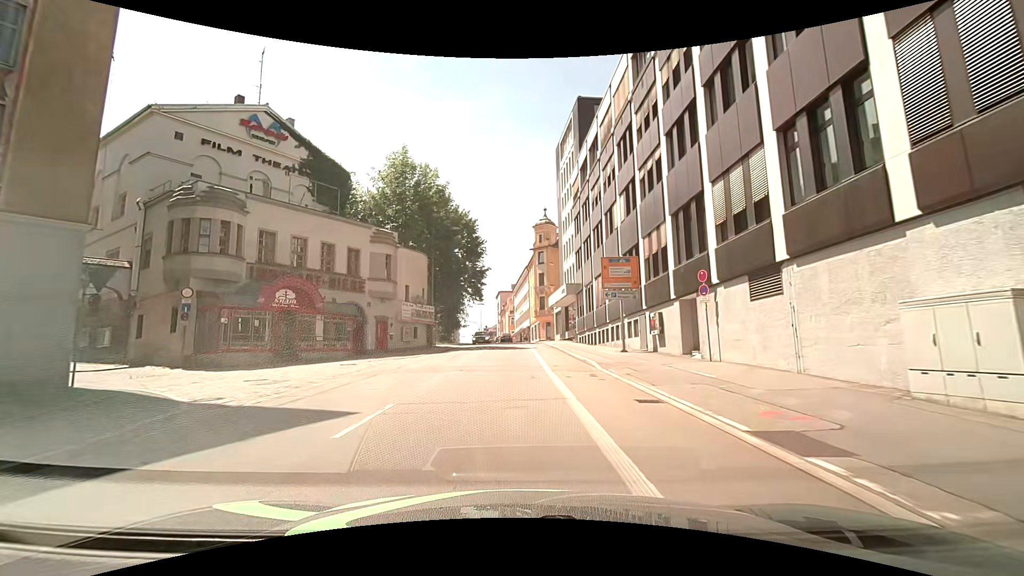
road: tertiary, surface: asphalt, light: Day
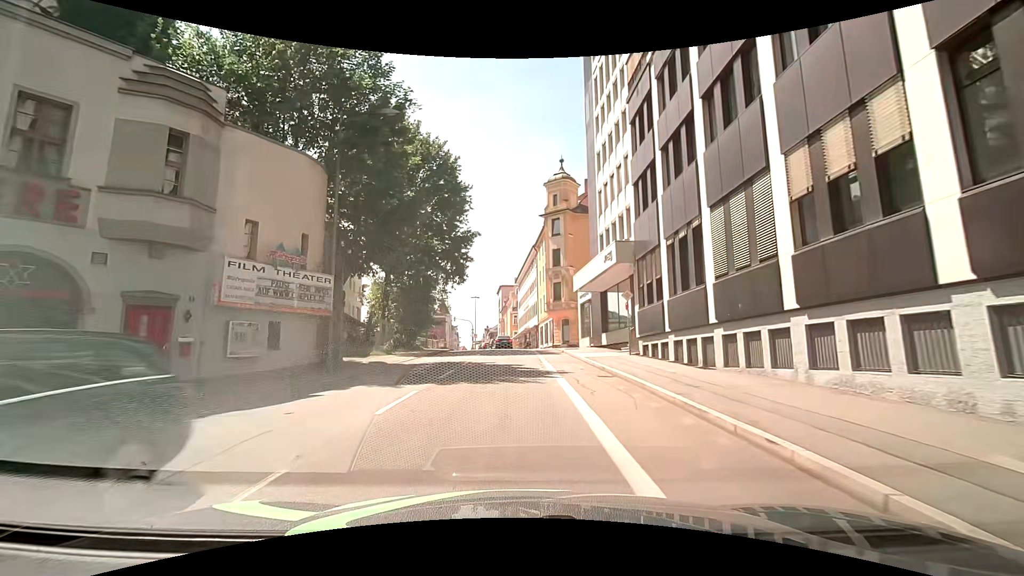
(+0.1, +22.6) m; +1°
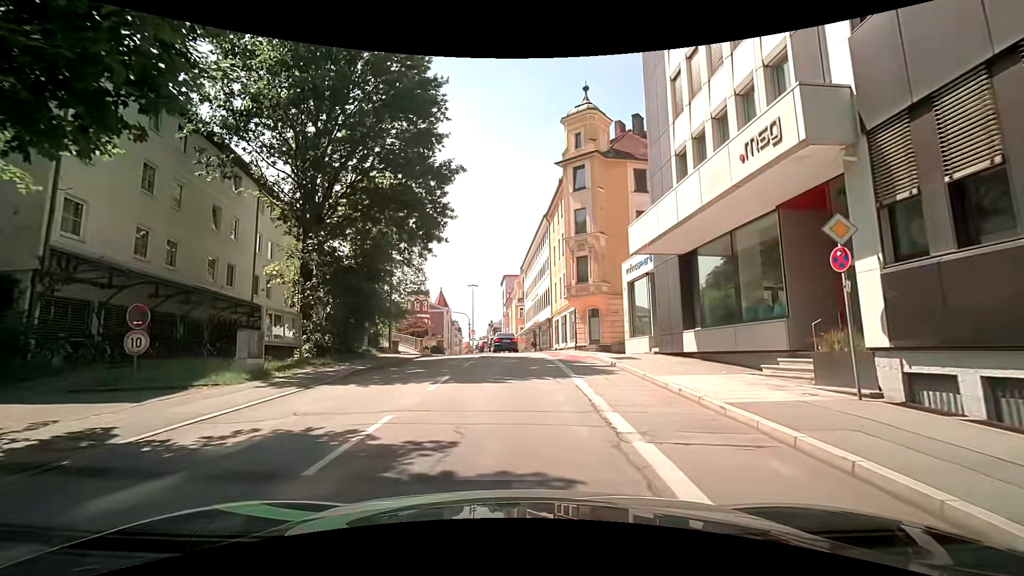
(-0.1, +15.2) m; -1°
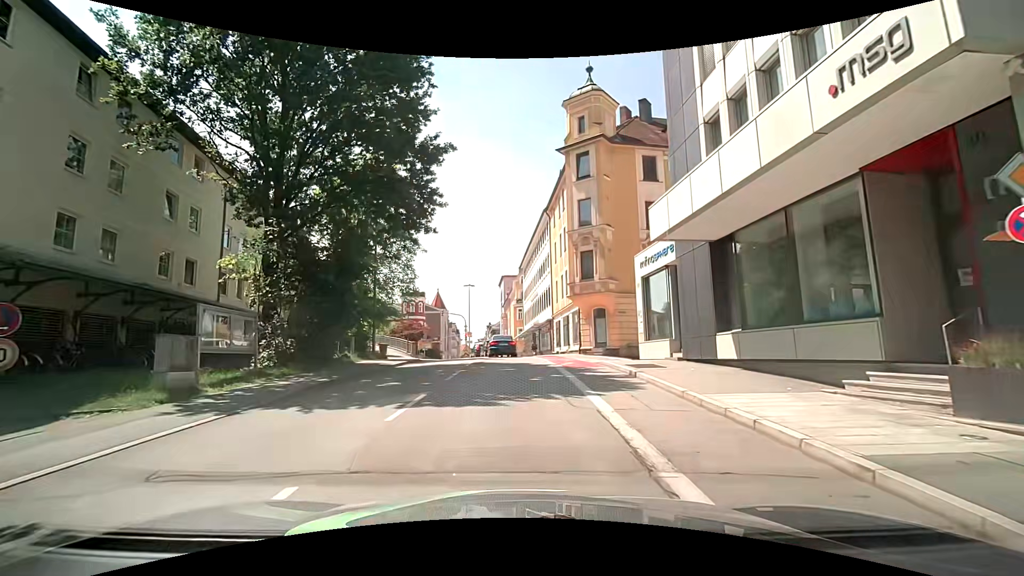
(0.0, +3.2) m; +1°
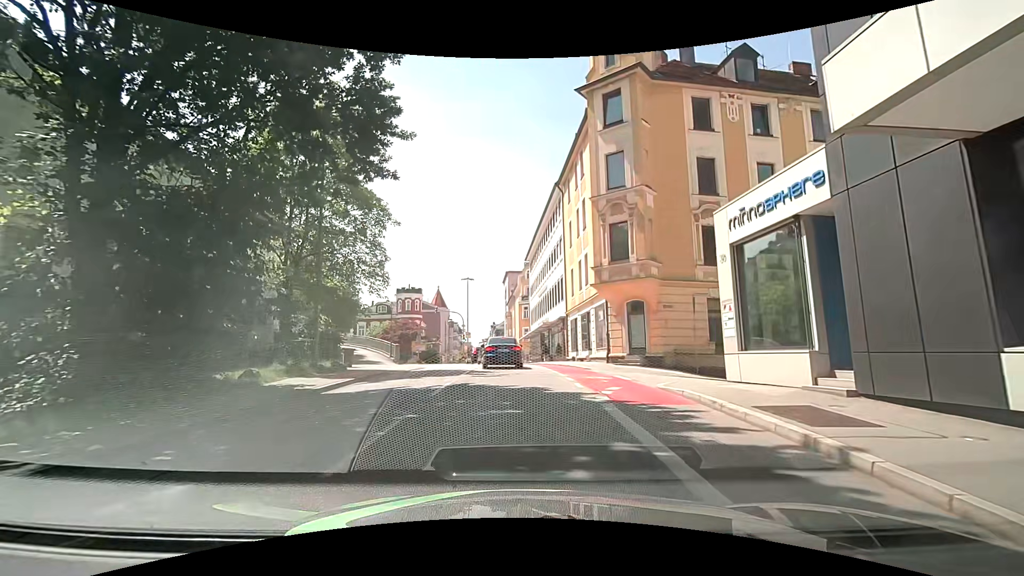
(-0.2, +8.7) m; -1°
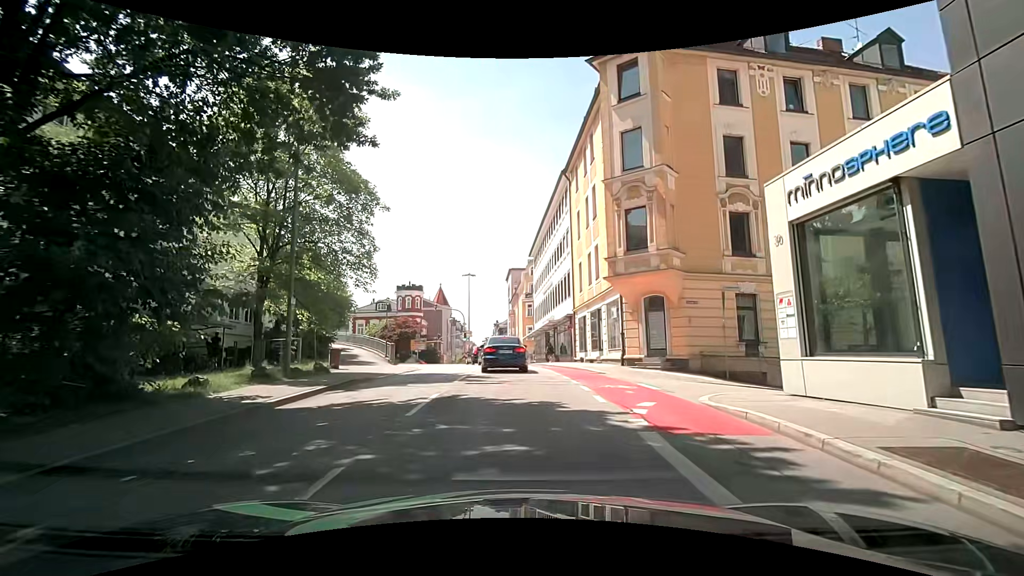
(-0.1, +2.6) m; -1°
